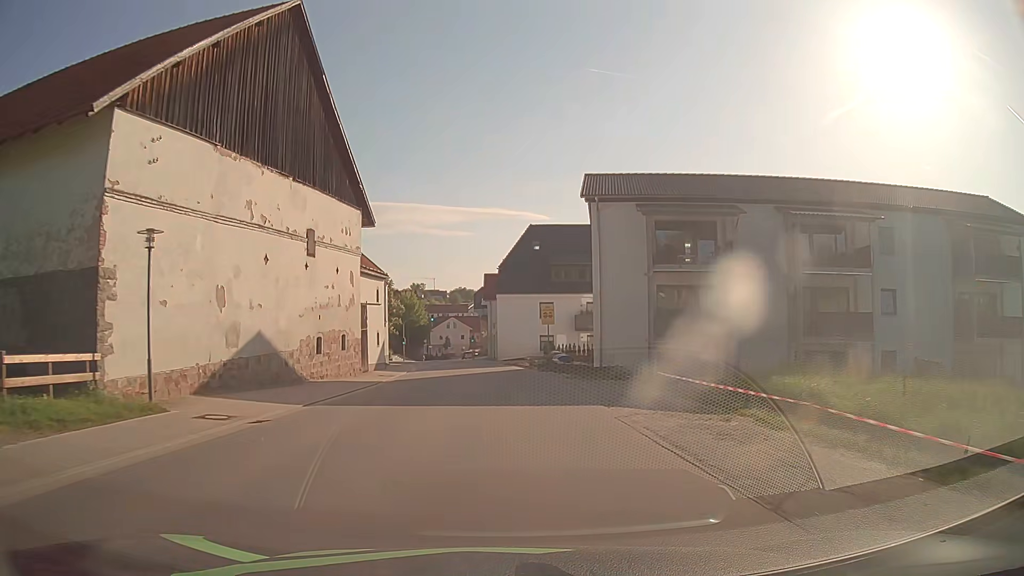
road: tertiary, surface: asphalt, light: Day
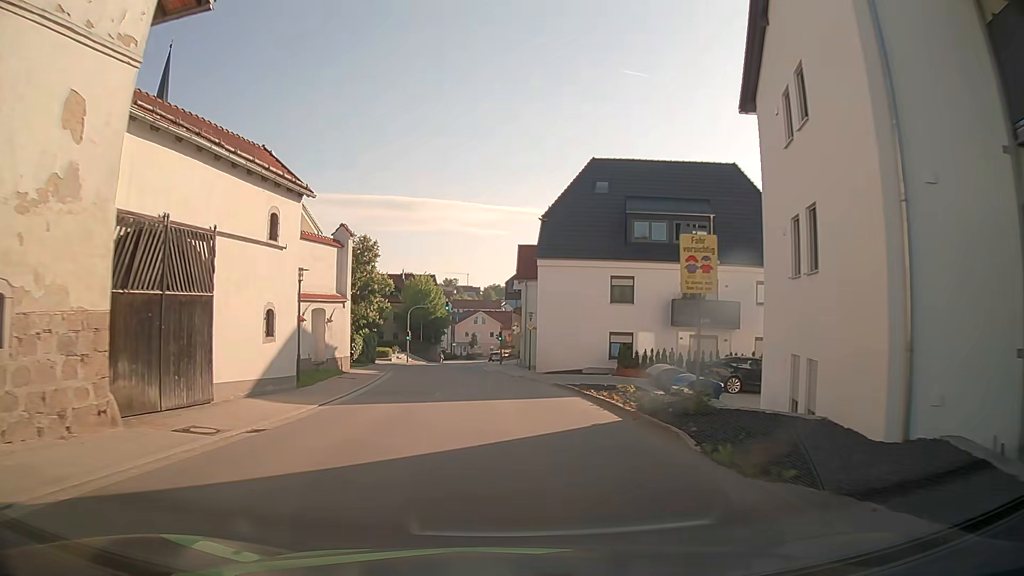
(-0.4, +23.0) m; -2°
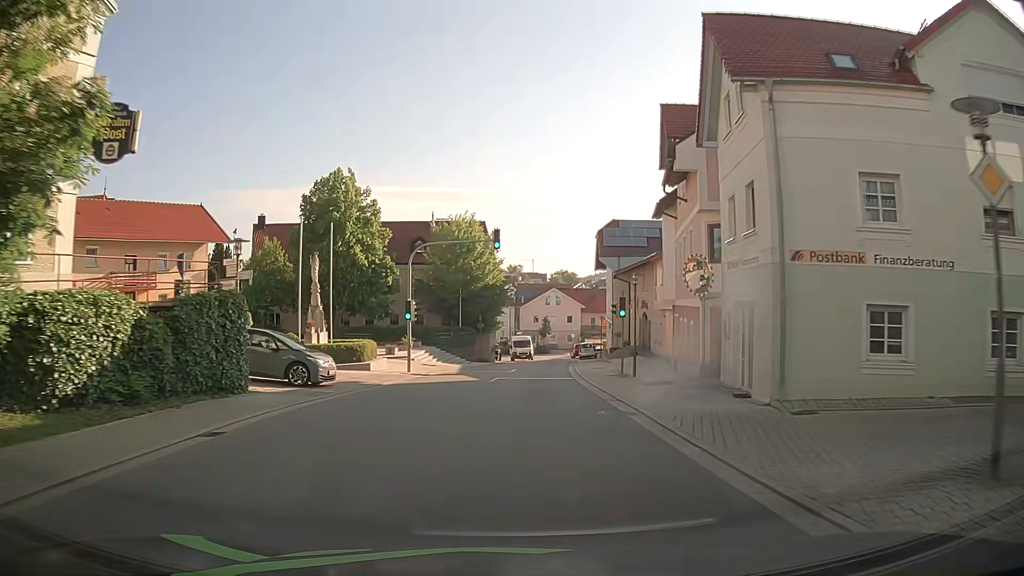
(-2.7, +38.2) m; -6°
(0, +10) (+1, +20) (+1, +30) (+2, +40) (+3, +50) (+4, +60) (+4, +70) (+4, +80) (+2, +90) (0, +99) m
